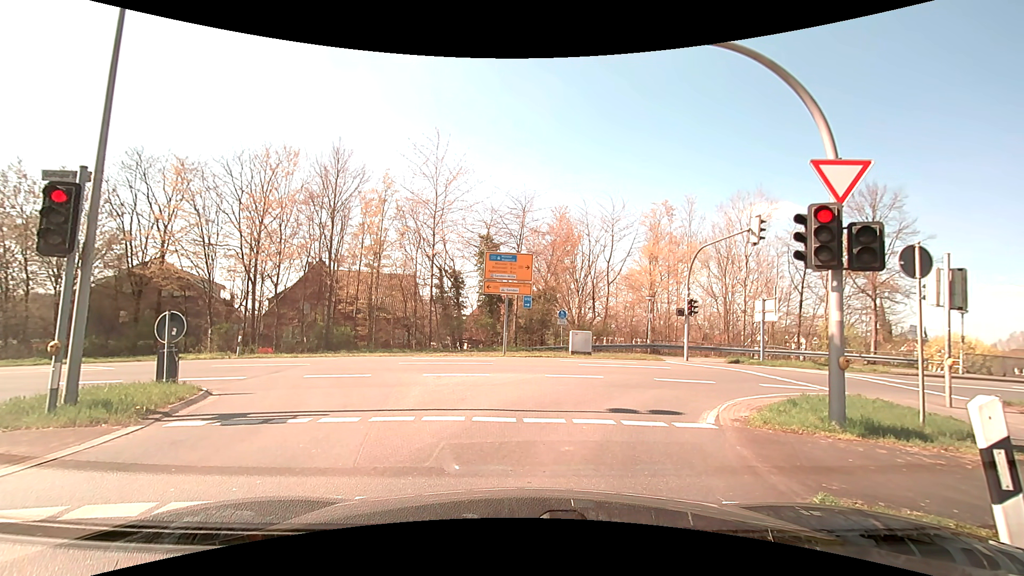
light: Day
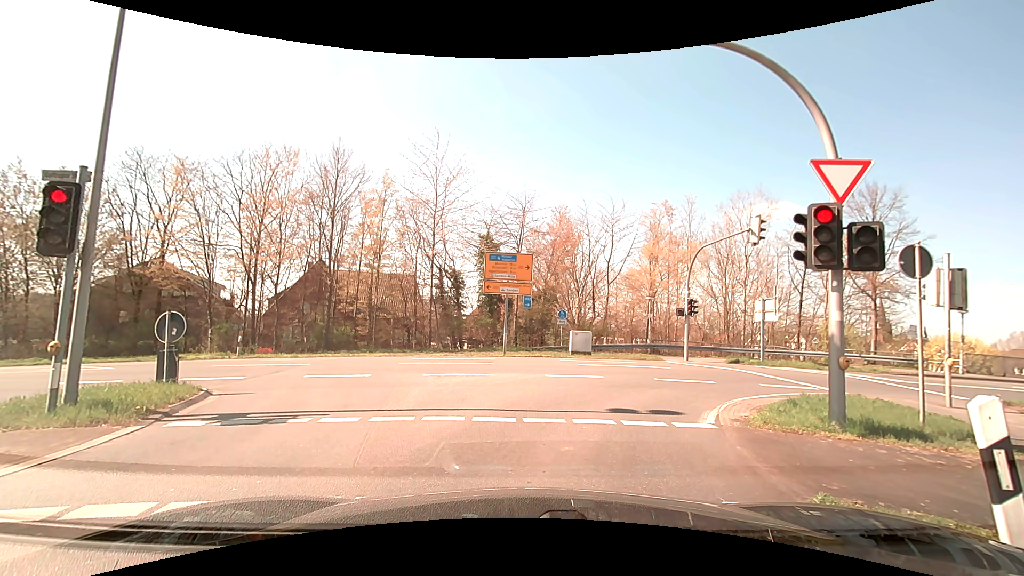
(0.0, 0.0) m; 0°
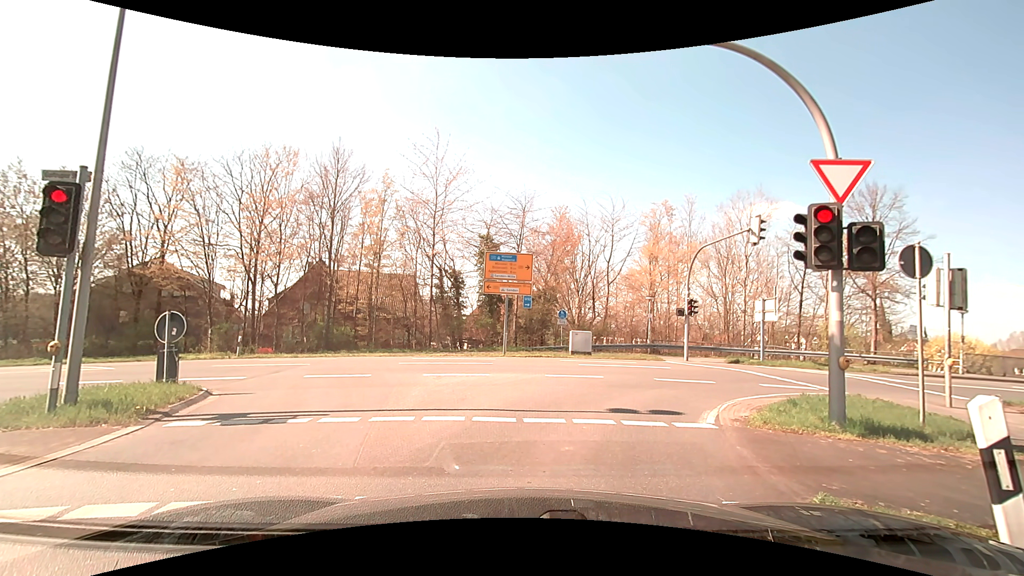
(0.0, 0.0) m; 0°
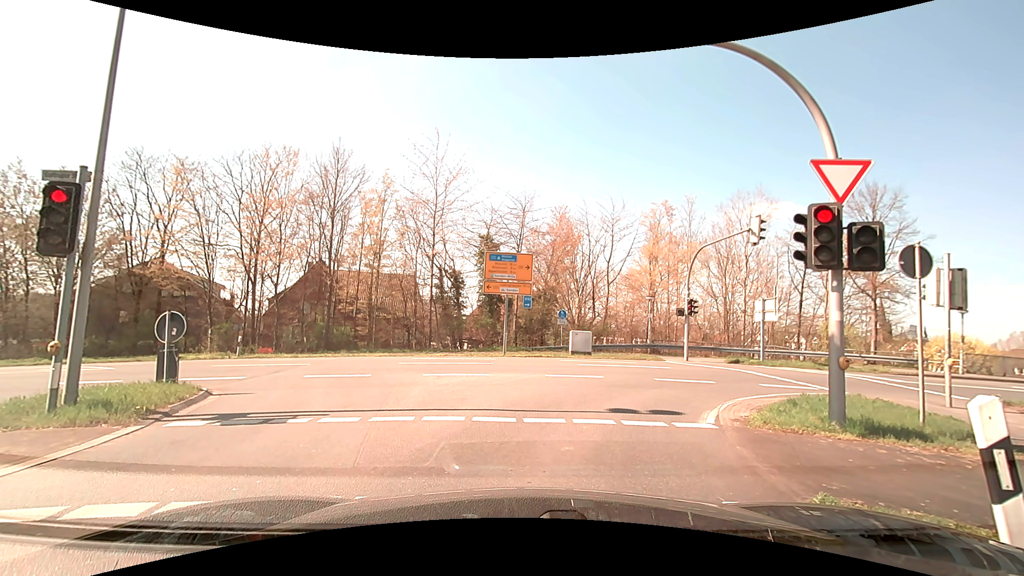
(0.0, 0.0) m; 0°
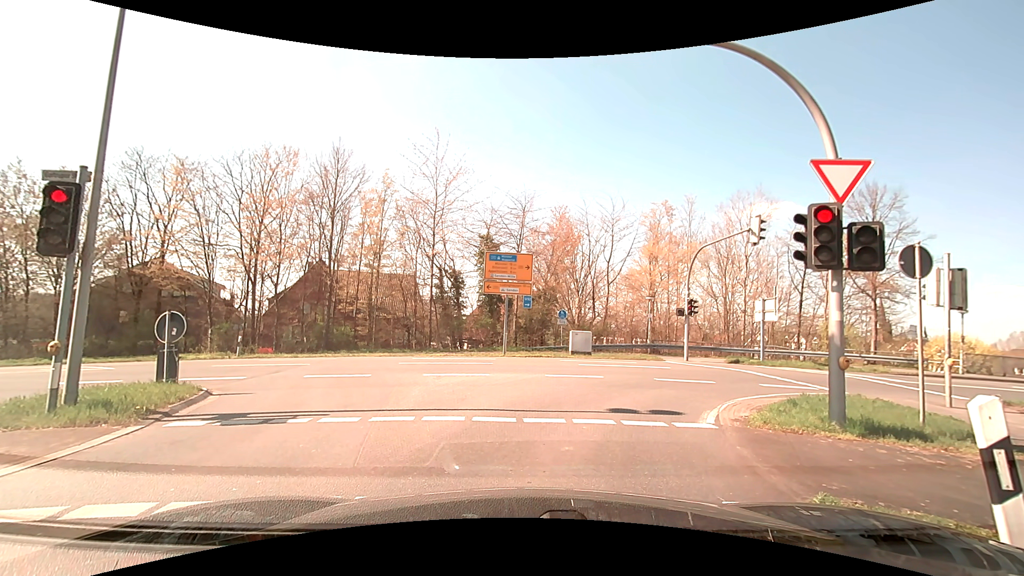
(0.0, 0.0) m; 0°
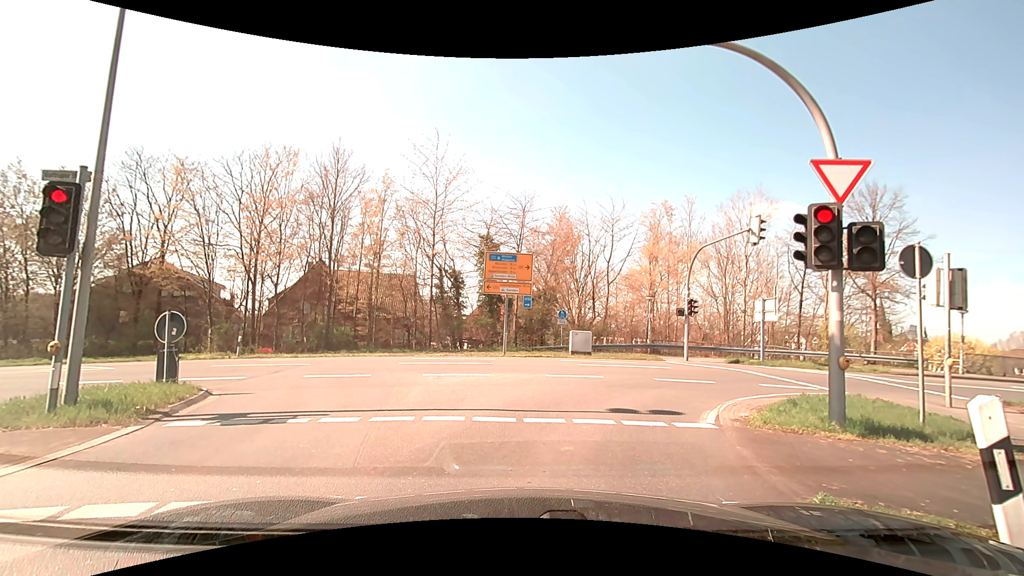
(0.0, 0.0) m; 0°
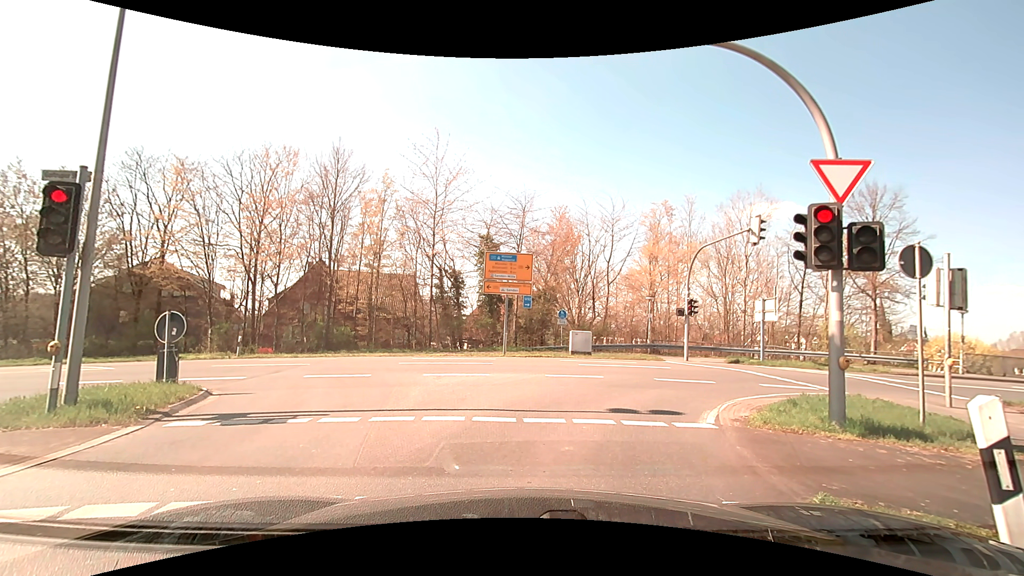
(0.0, 0.0) m; 0°
